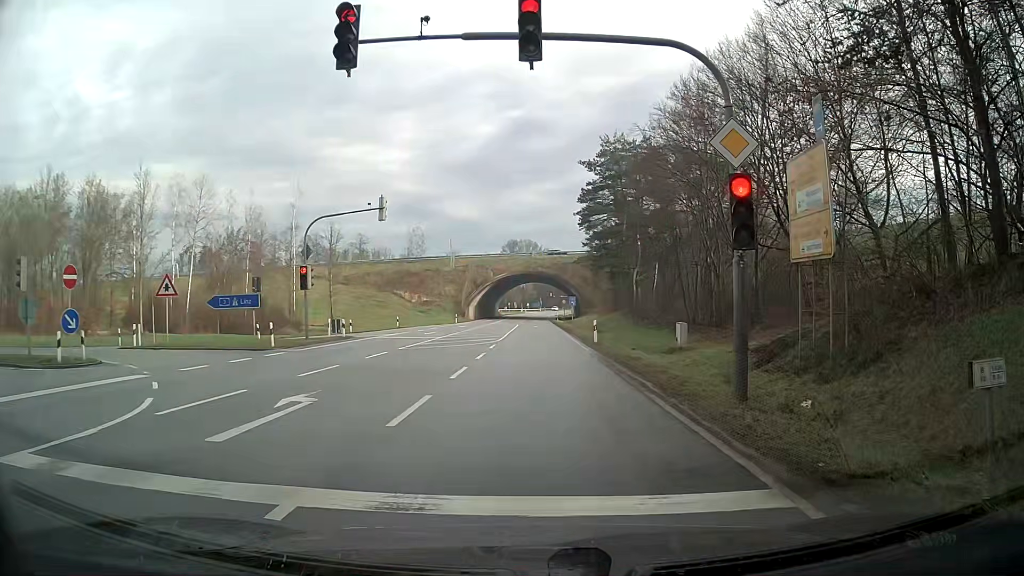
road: secondary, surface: asphalt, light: Day
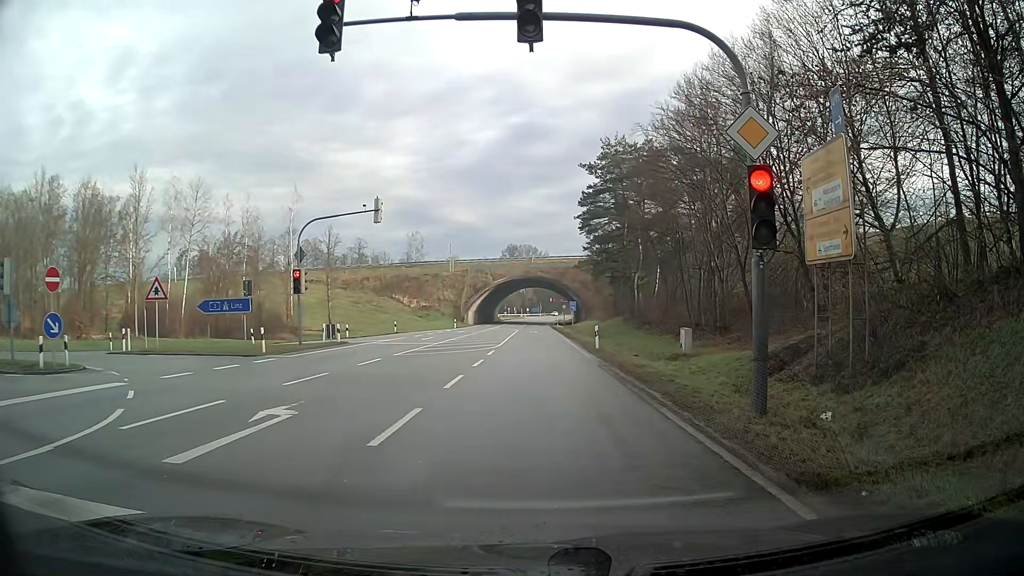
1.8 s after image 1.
(0.0, +0.8) m; 0°
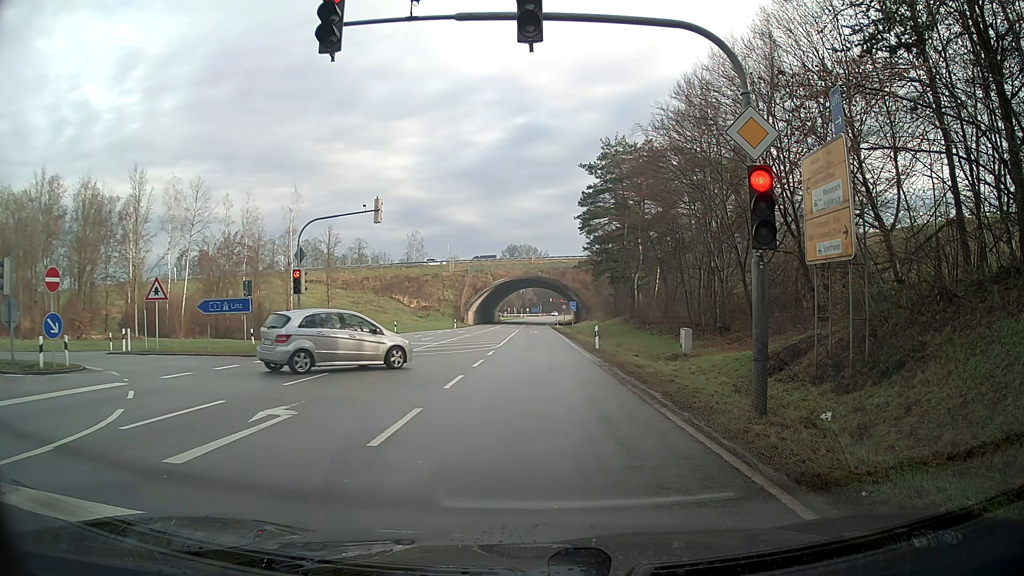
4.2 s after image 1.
(0.0, 0.0) m; 0°
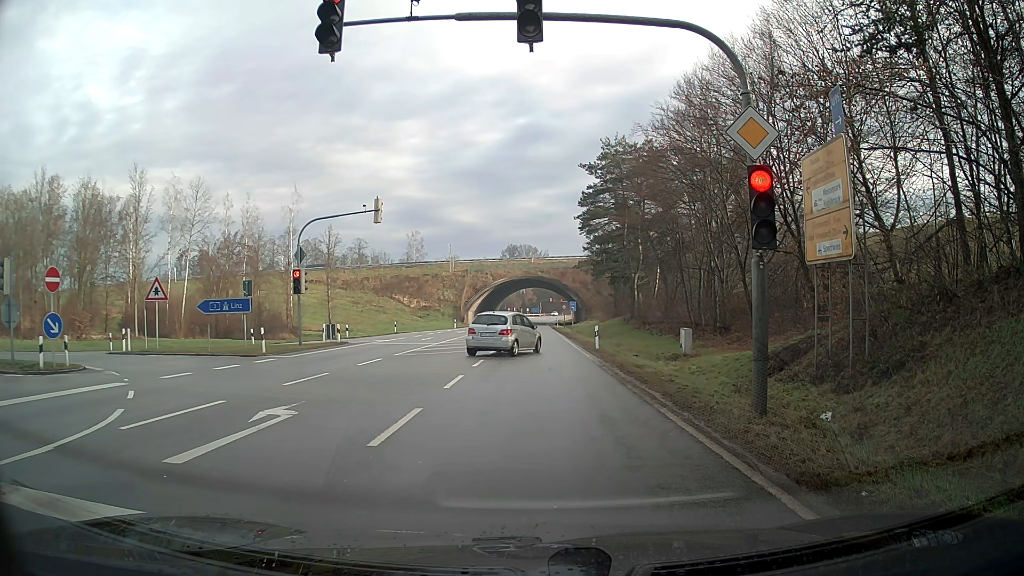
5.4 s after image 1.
(0.0, 0.0) m; 0°
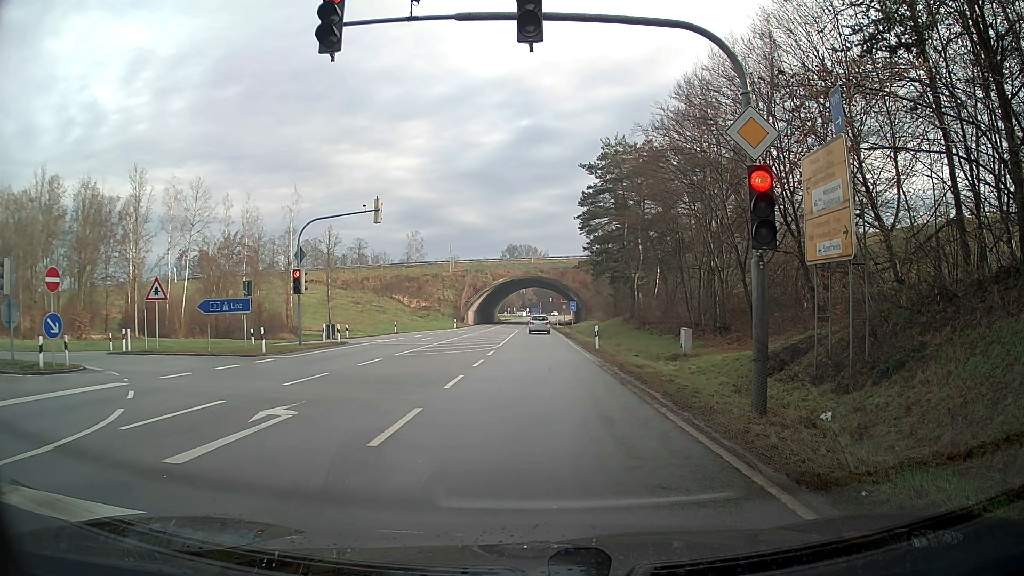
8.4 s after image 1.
(0.0, 0.0) m; 0°
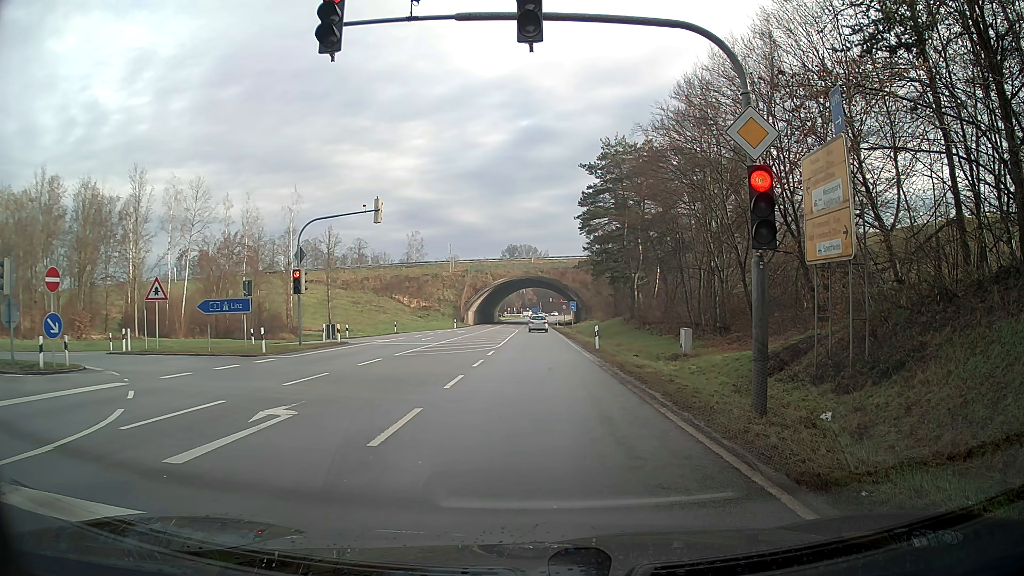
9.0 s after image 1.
(0.0, 0.0) m; 0°
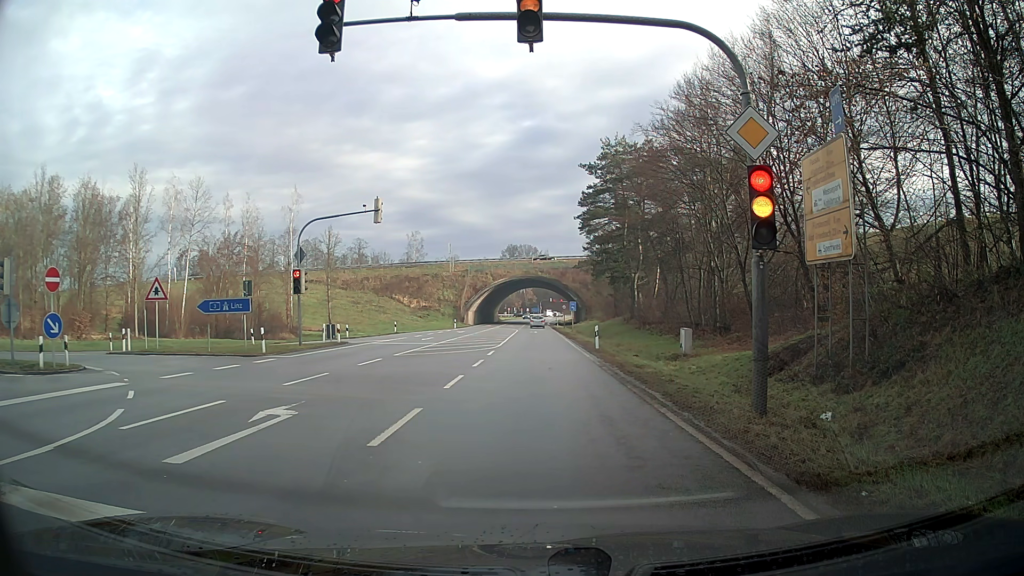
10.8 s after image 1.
(0.0, 0.0) m; 0°
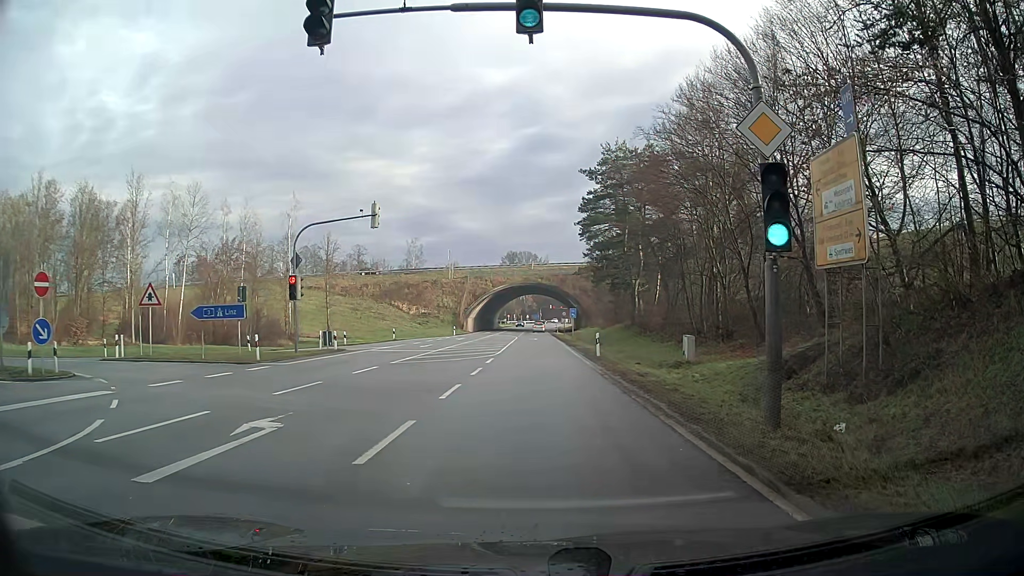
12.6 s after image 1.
(0.0, +0.7) m; -2°
(0, +10) (0, +20) (0, +30) (0, +40) (0, +50) (0, +60) (0, +70) (0, +80) (0, +90) (0, +100) m
